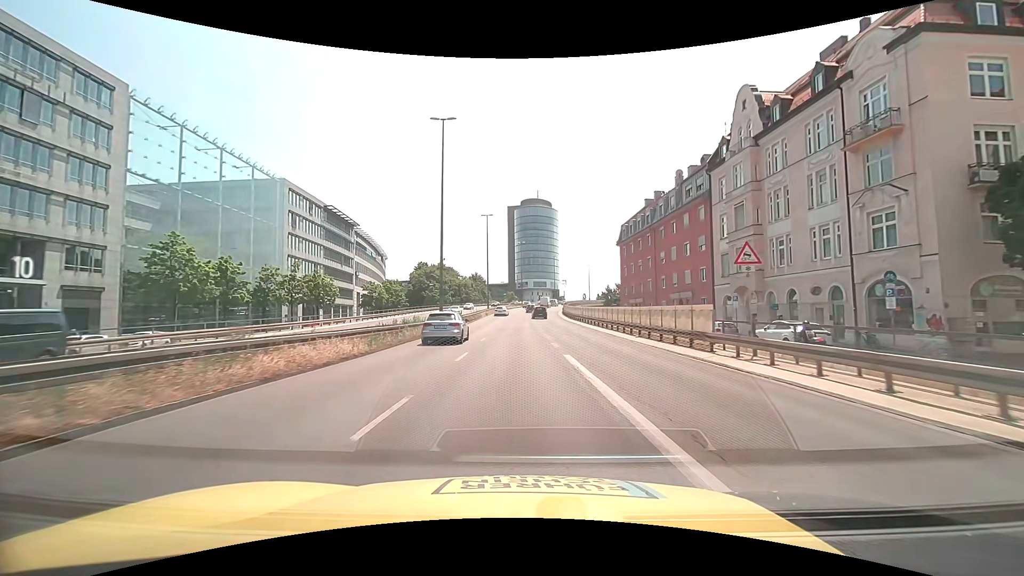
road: trunk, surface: asphalt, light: Day
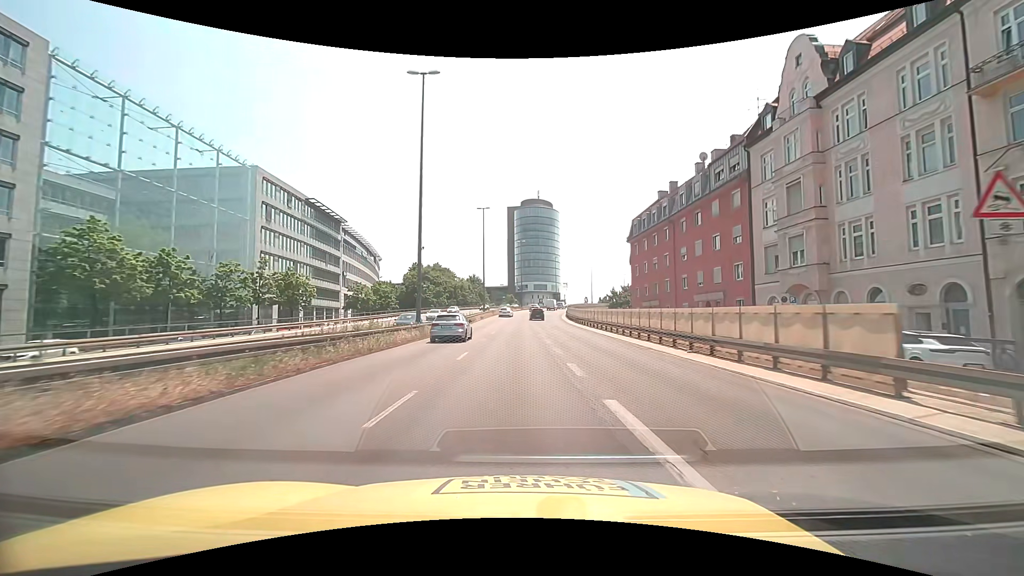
(-0.1, +8.2) m; -1°
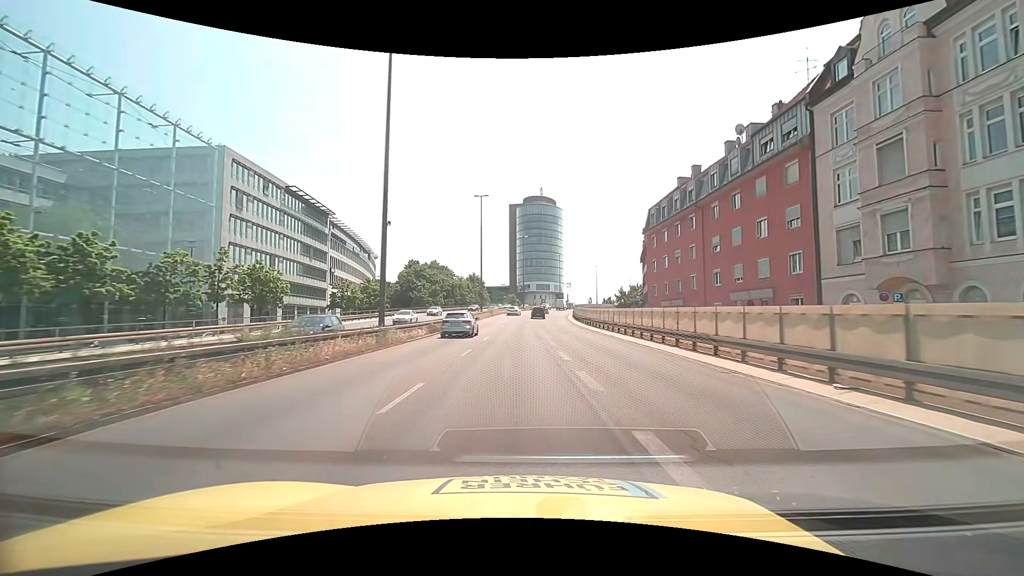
(0.0, +8.3) m; 0°
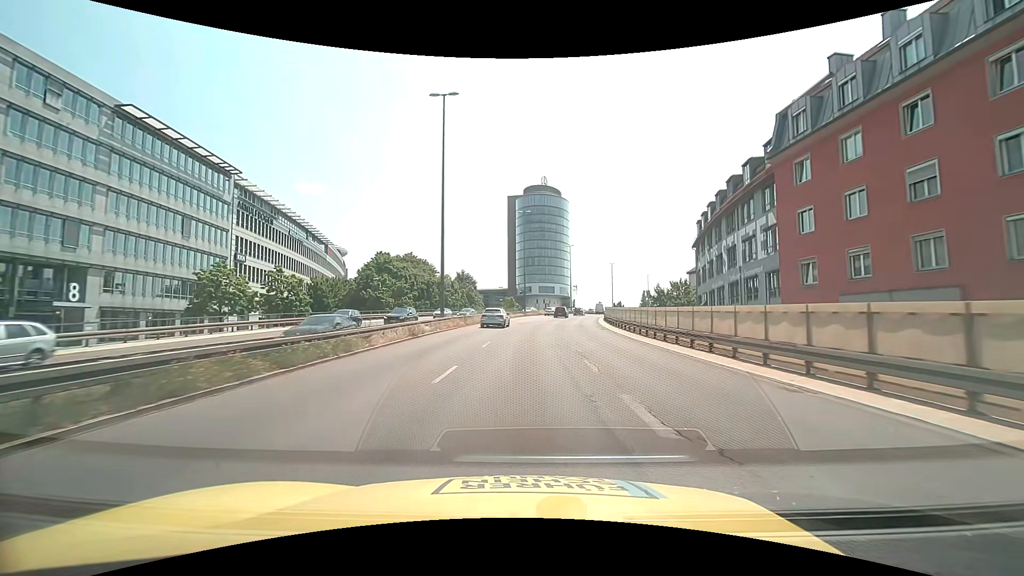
(-0.1, +33.3) m; 0°
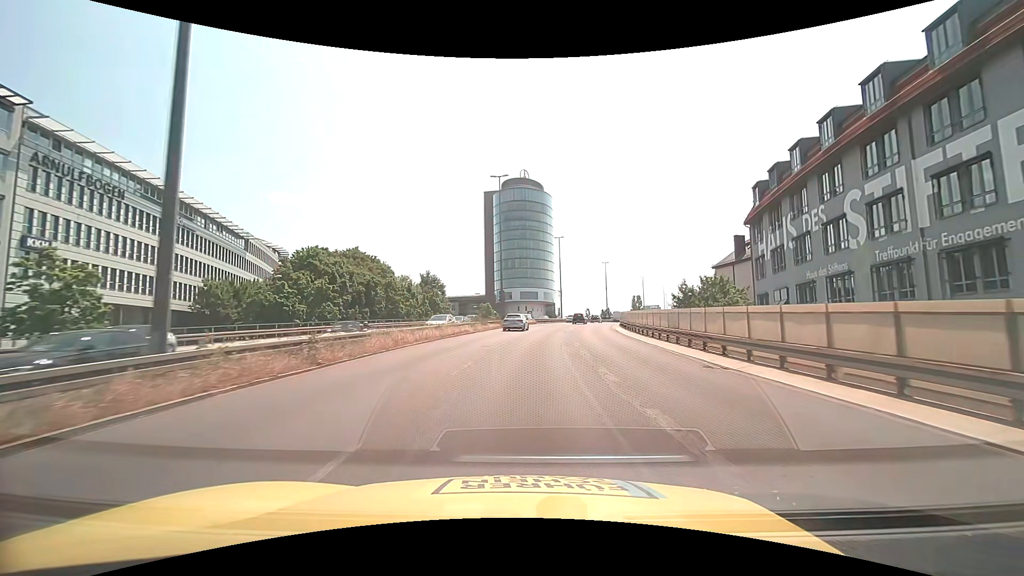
(+0.3, +25.1) m; +2°
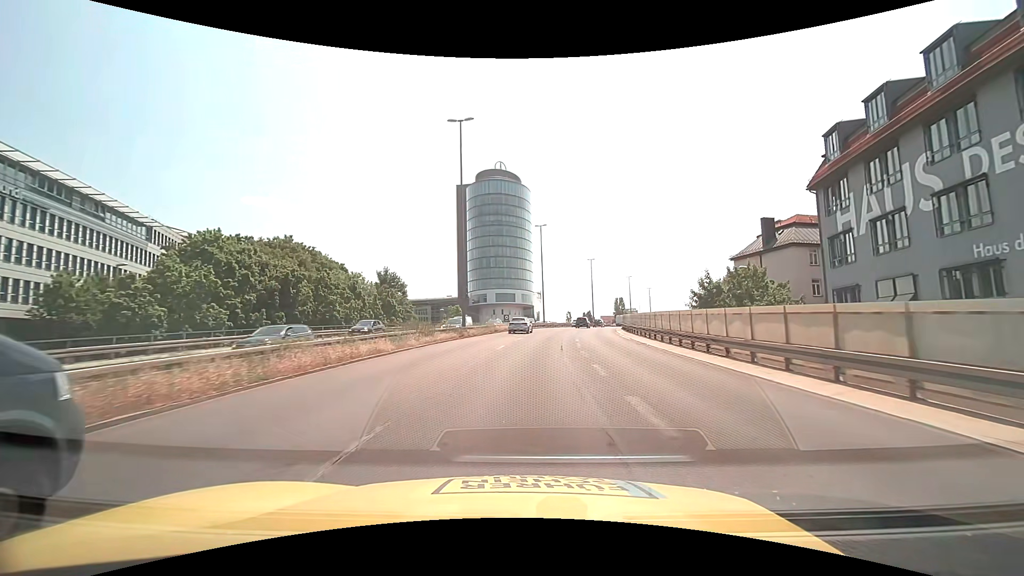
(+0.4, +16.7) m; +3°
